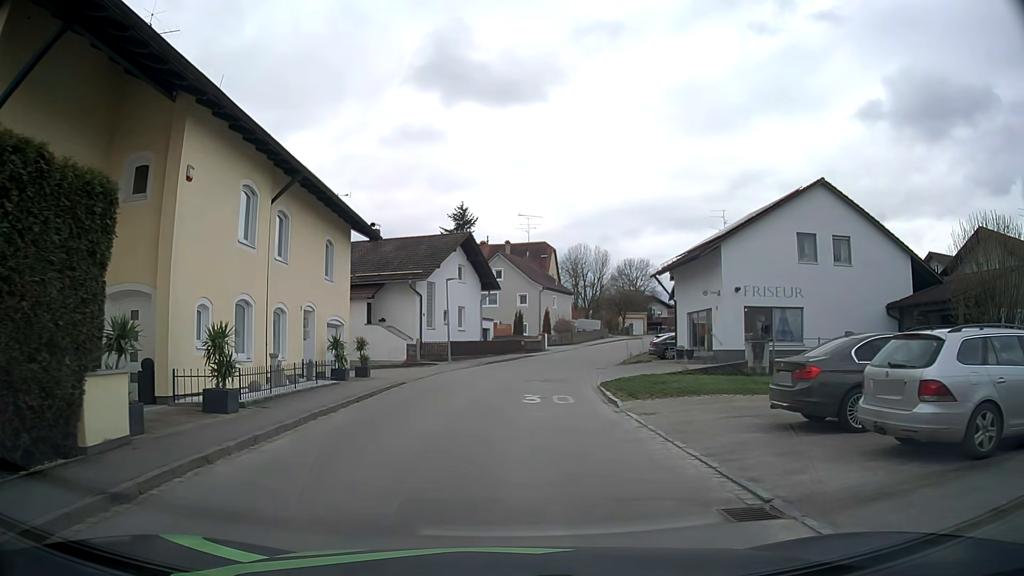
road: residential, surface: asphalt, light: Day
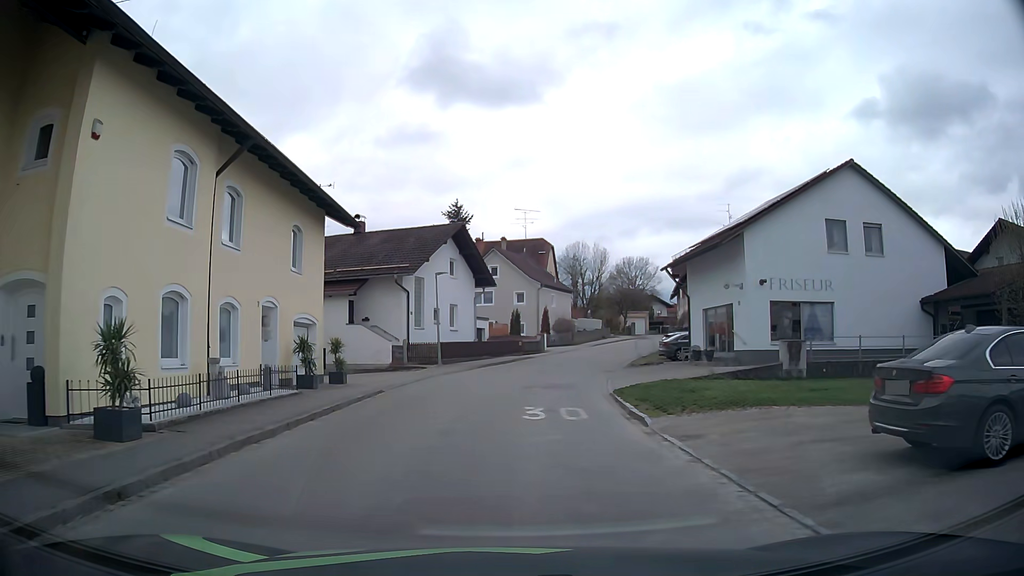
(0.0, +3.4) m; 0°
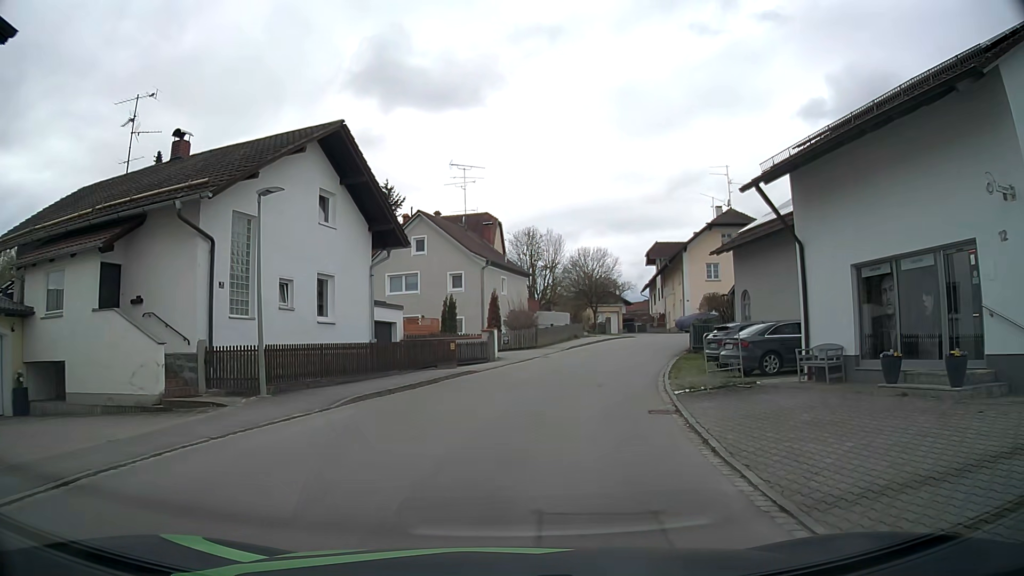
(+0.5, +17.6) m; +4°
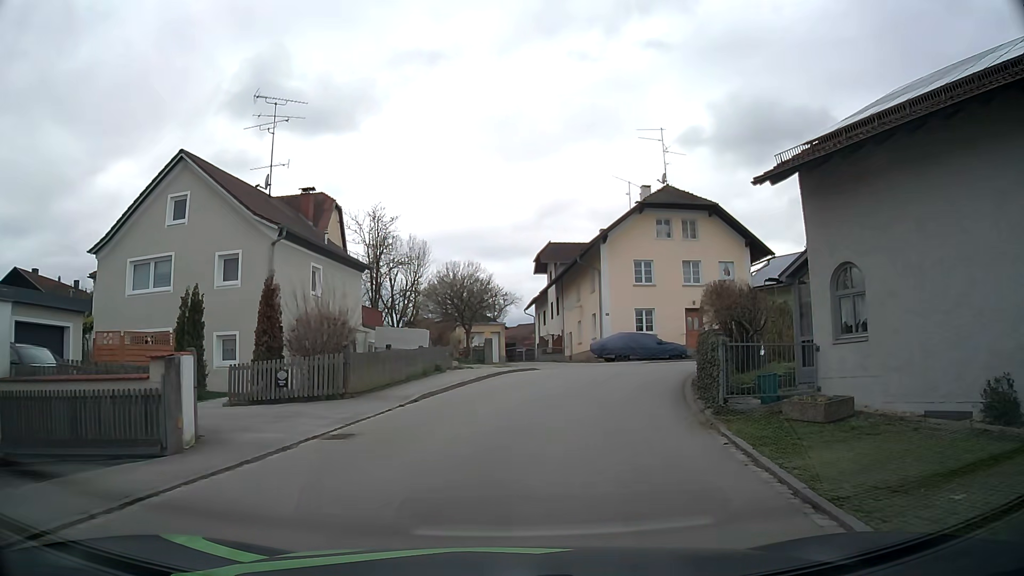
(+1.9, +18.0) m; +12°
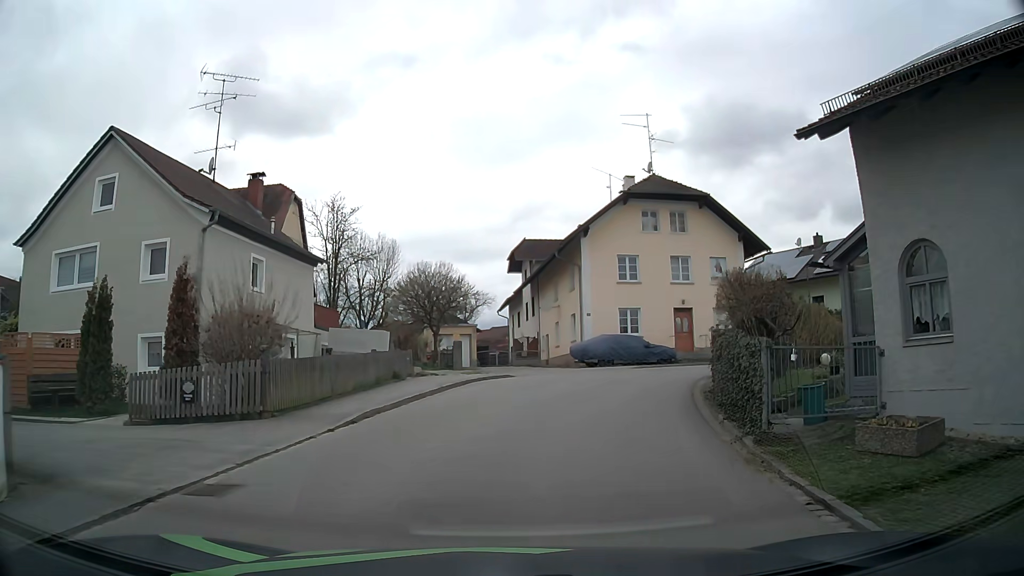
(+0.1, +3.4) m; +2°
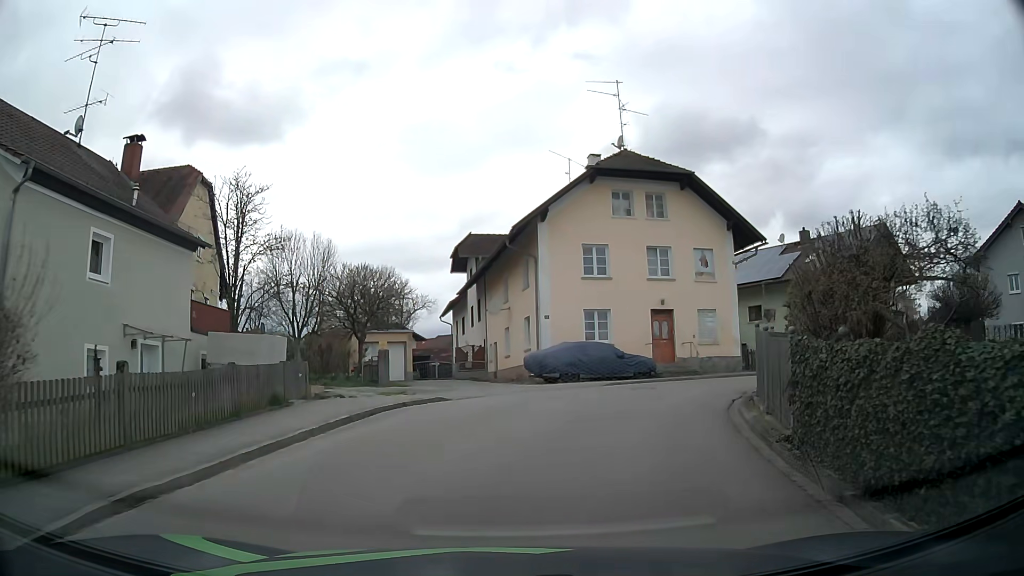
(+0.3, +6.6) m; +5°
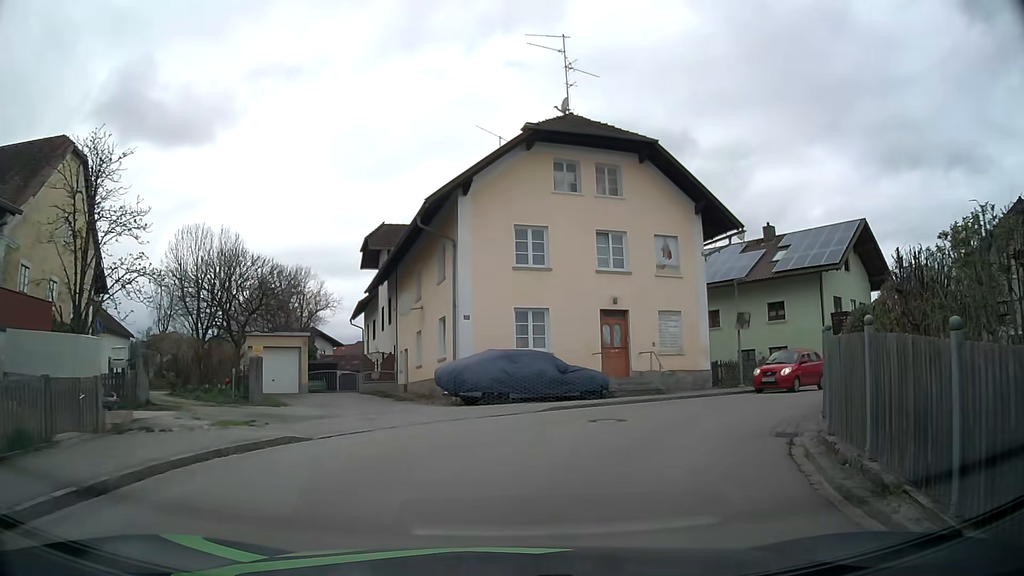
(+0.3, +6.3) m; +5°
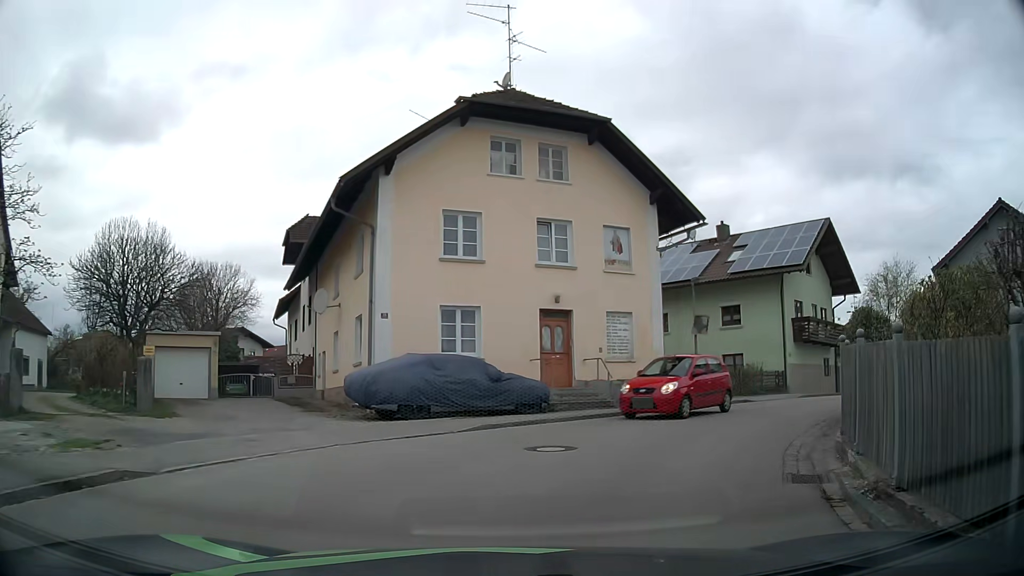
(+0.1, +3.0) m; +5°
(+2, +10) (+7, +18) (+14, +25) (+22, +32) (+29, +39) (+35, +47) (+37, +57) (+34, +66) (+28, +74) (+22, +82) m
